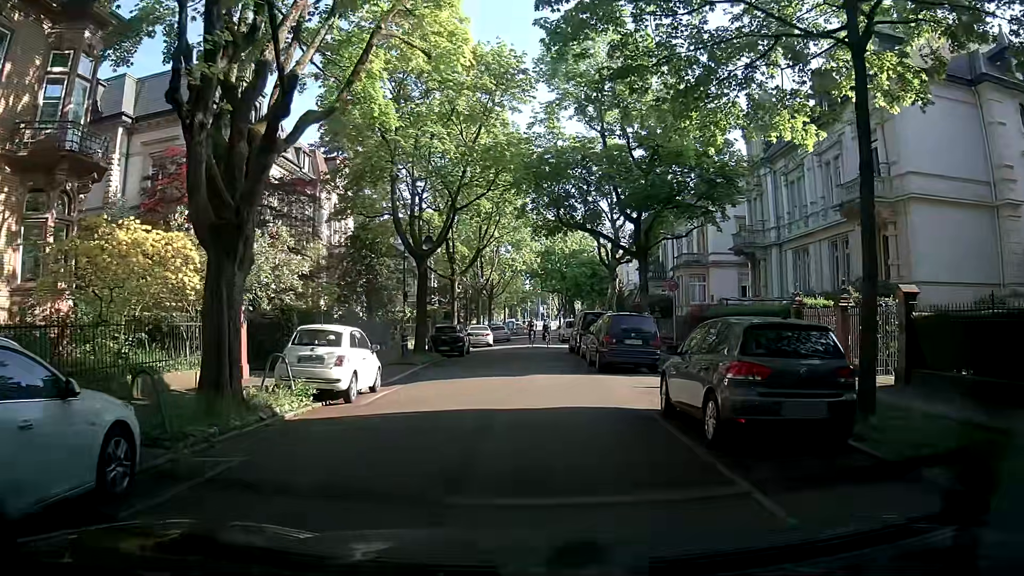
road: residential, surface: asphalt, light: Day
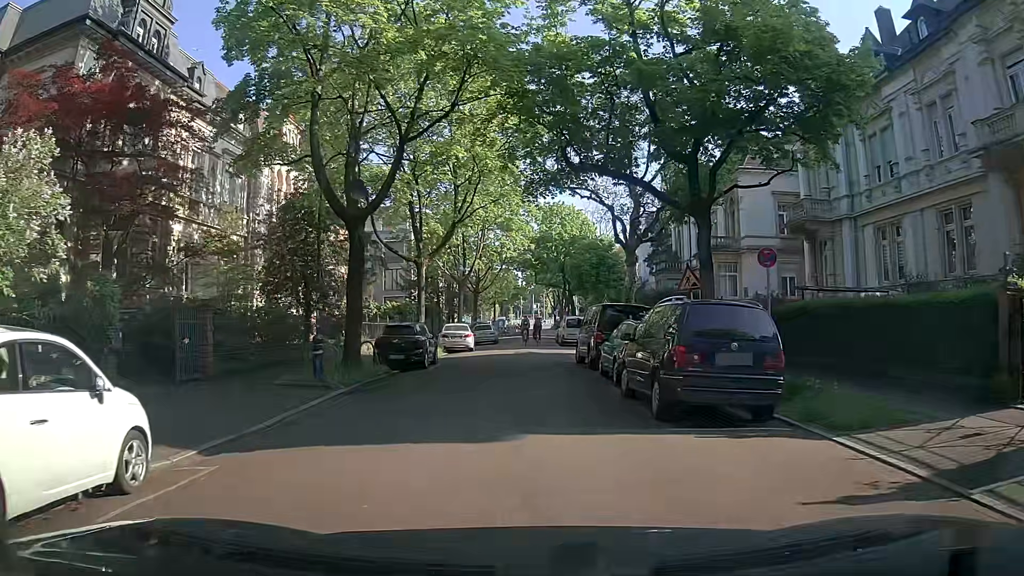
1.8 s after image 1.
(+0.2, +10.0) m; +1°
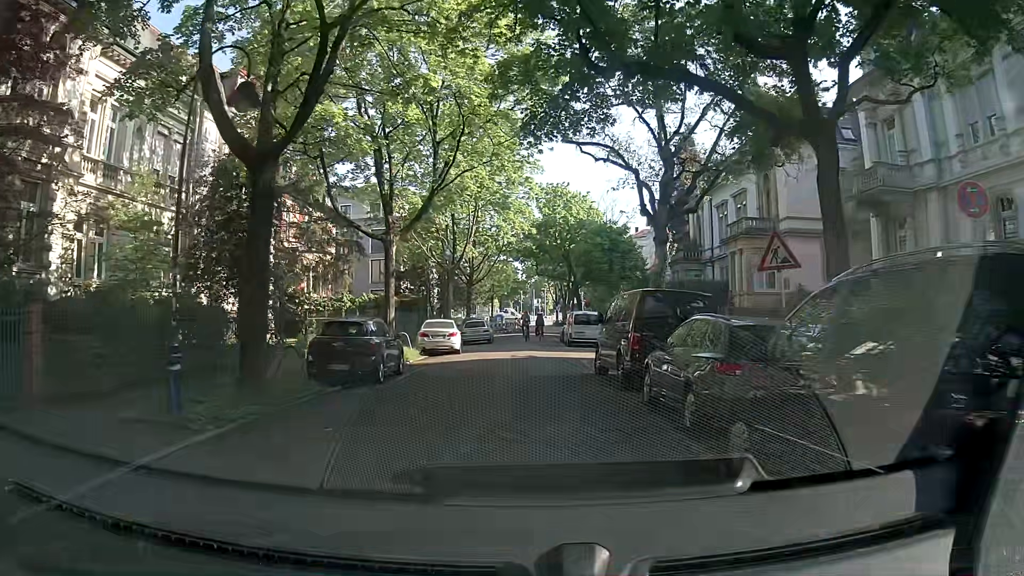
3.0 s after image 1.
(0.0, +6.9) m; 0°
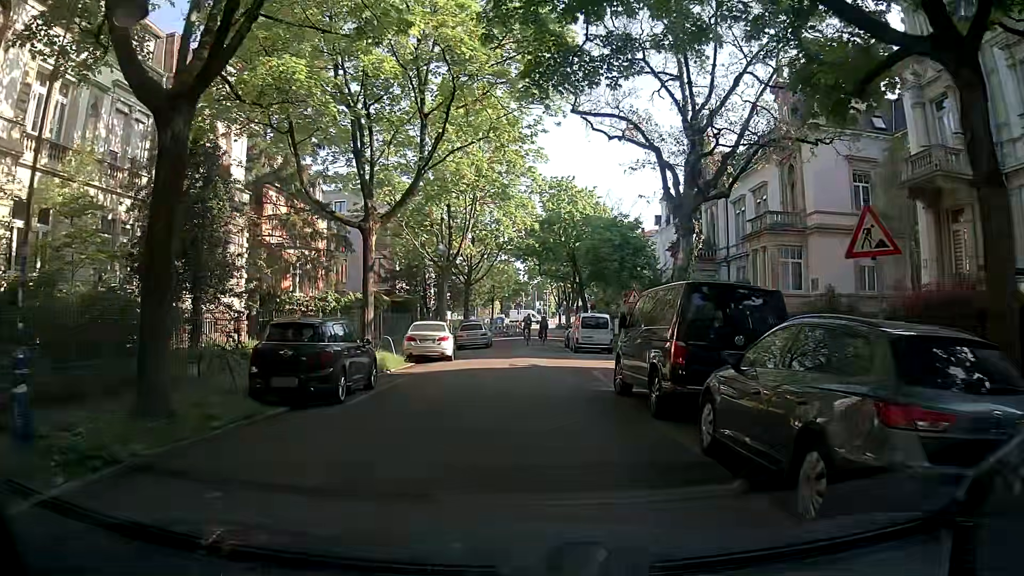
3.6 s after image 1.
(0.0, +3.5) m; 0°
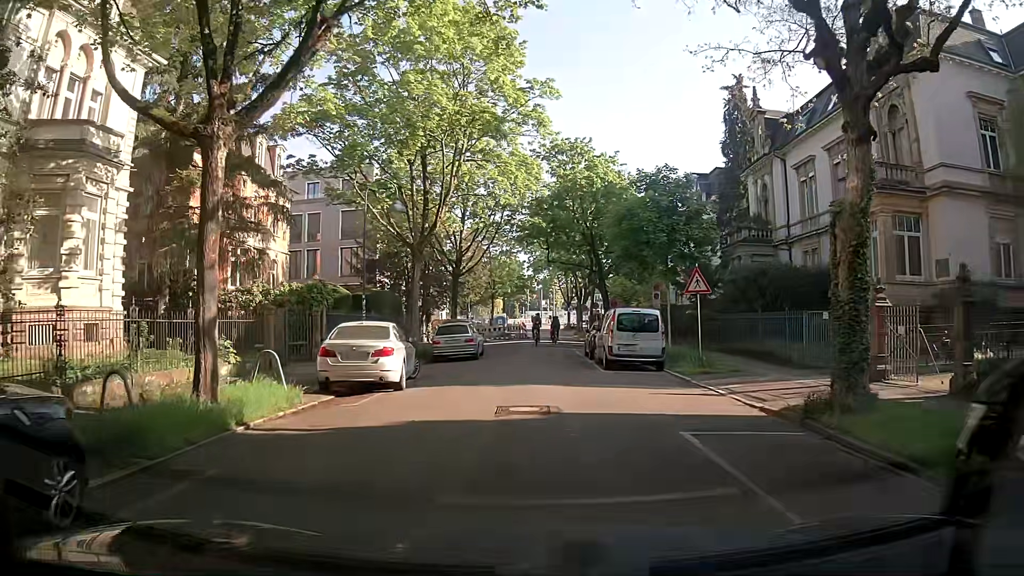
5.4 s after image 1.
(-0.1, +10.8) m; -1°
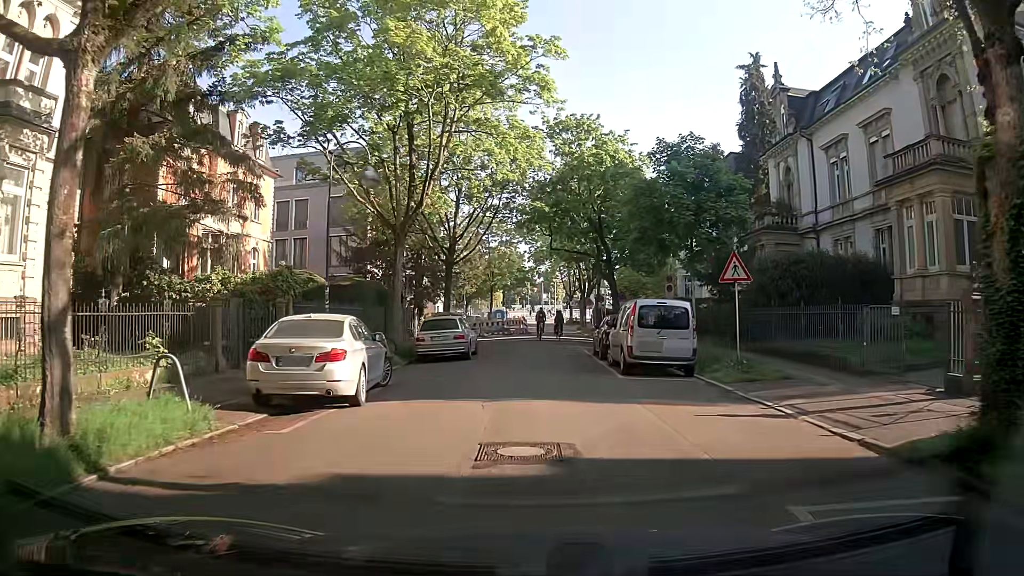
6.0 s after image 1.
(0.0, +3.7) m; +1°
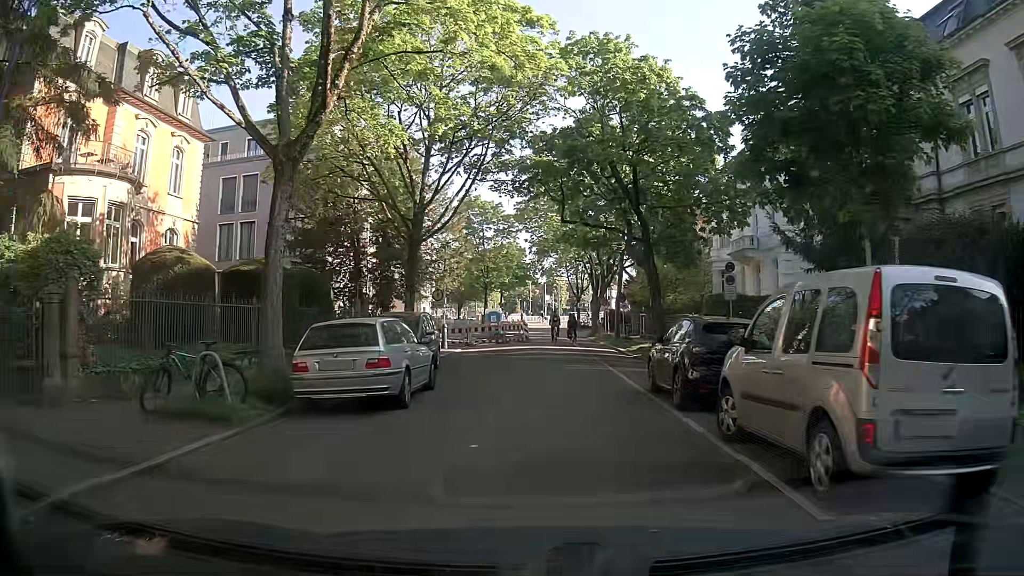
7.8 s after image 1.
(-0.1, +11.3) m; -1°
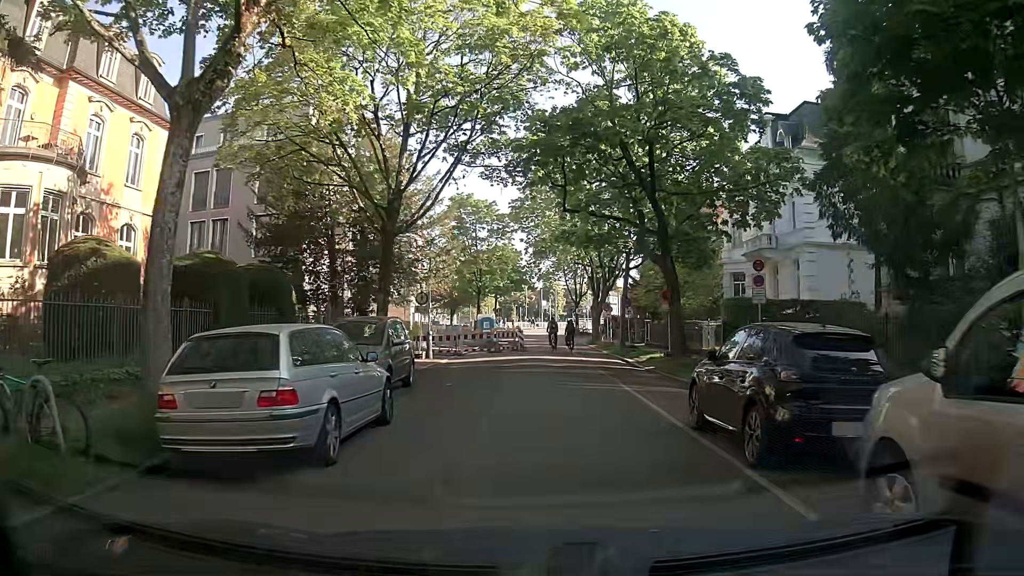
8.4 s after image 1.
(0.0, +3.8) m; 0°
